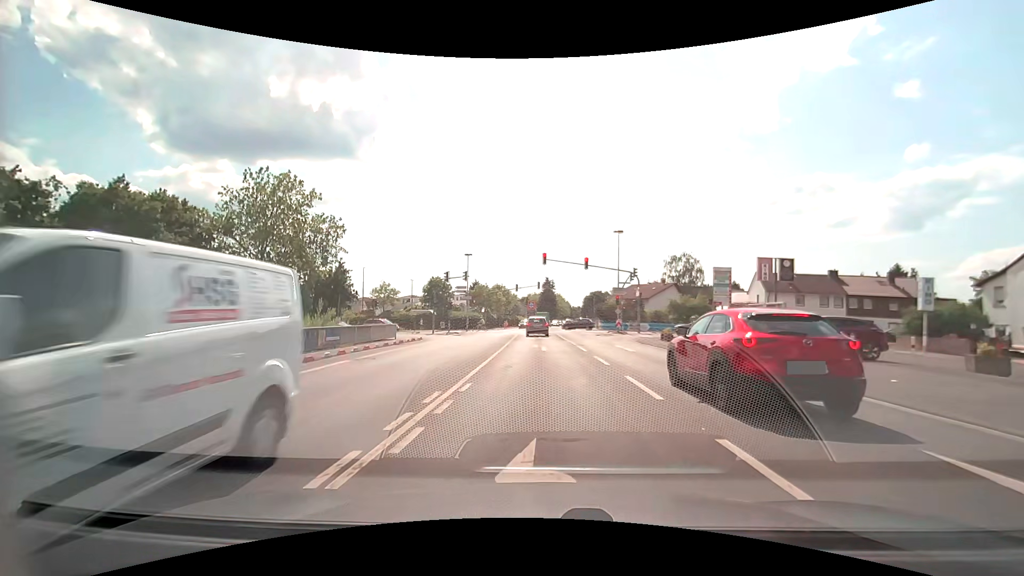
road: secondary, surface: asphalt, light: Day
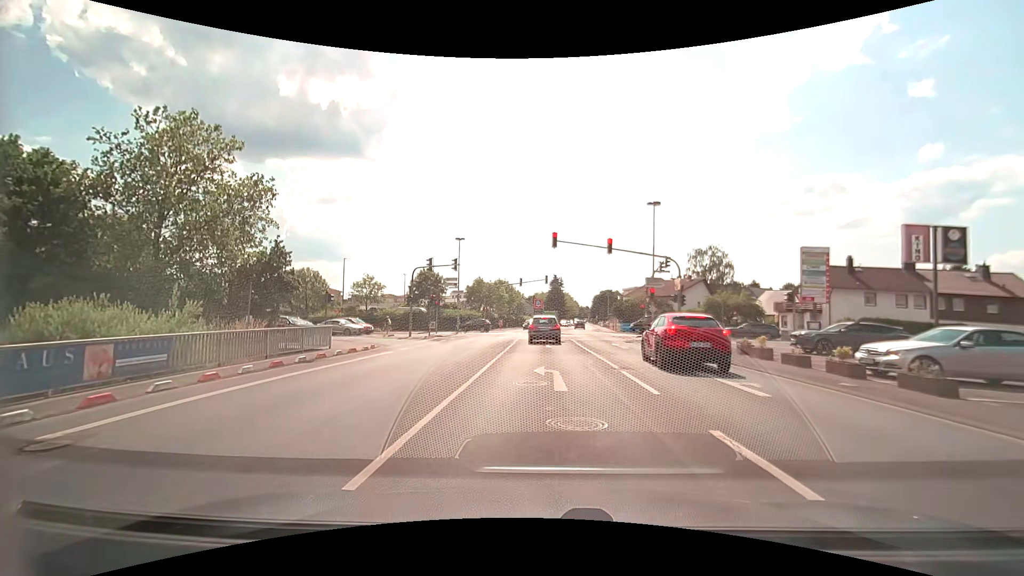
(-0.1, +11.3) m; -1°
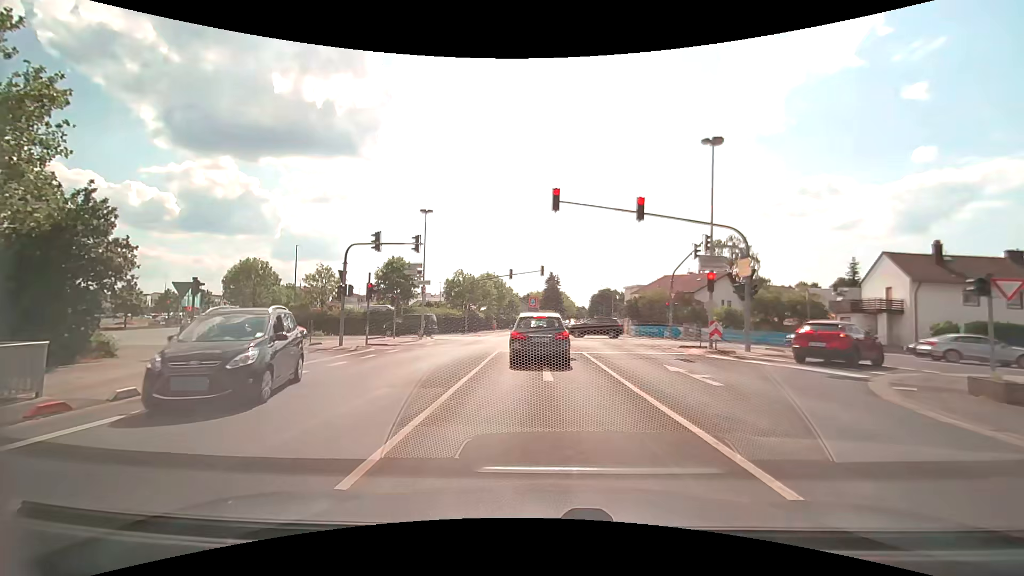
(0.0, +12.4) m; 0°
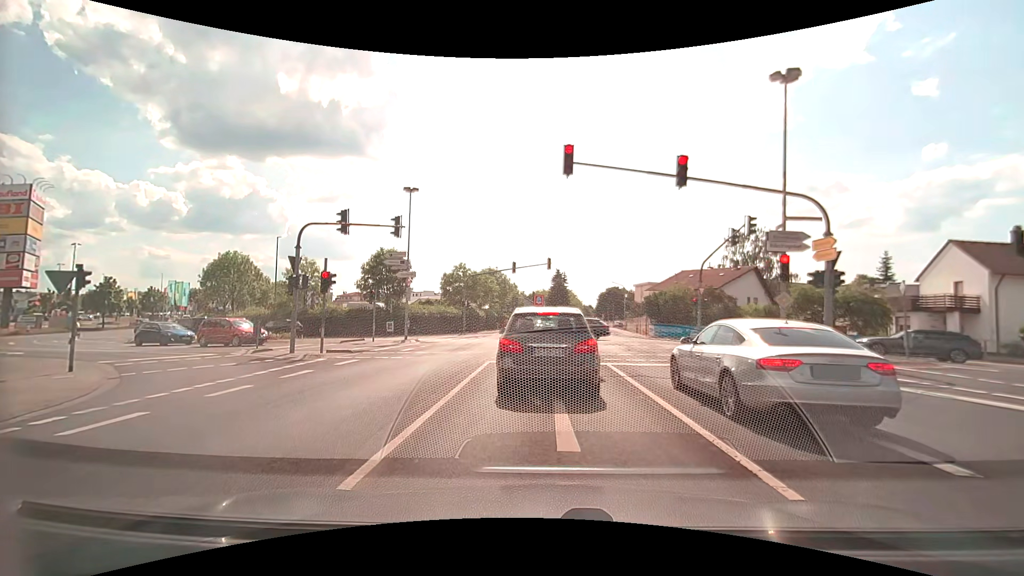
(0.0, +5.7) m; -1°
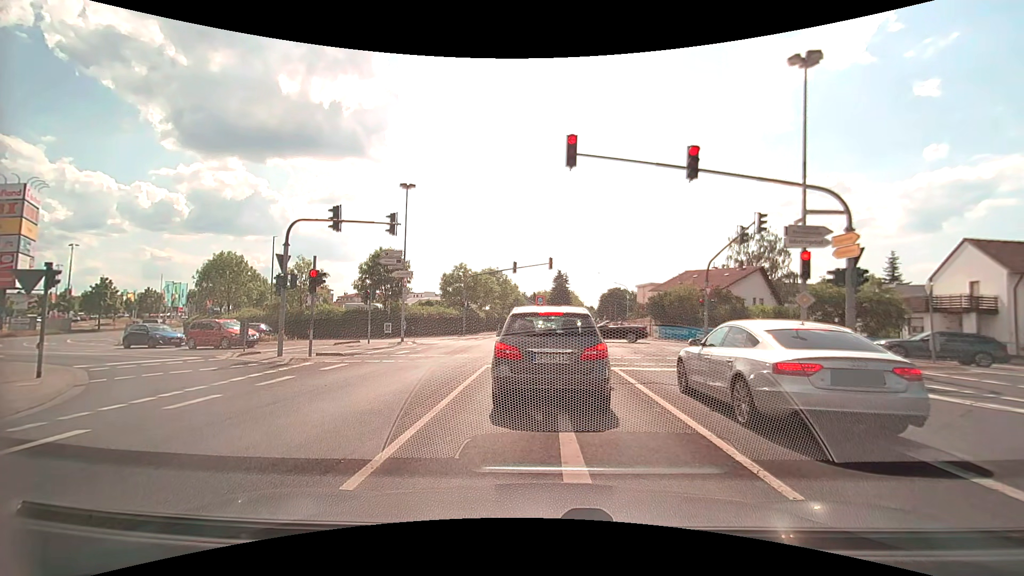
(0.0, +1.1) m; 0°
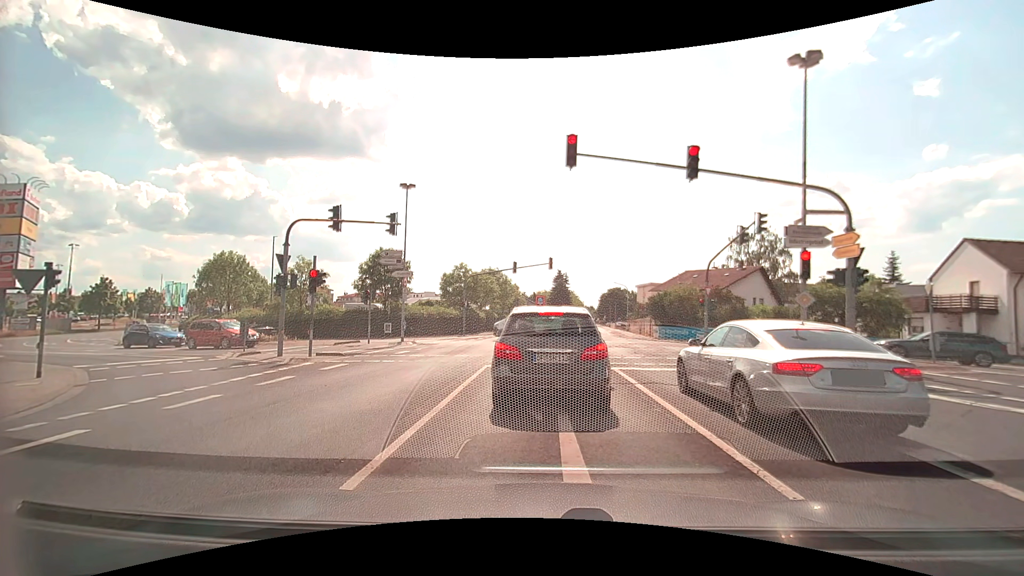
(0.0, 0.0) m; 0°
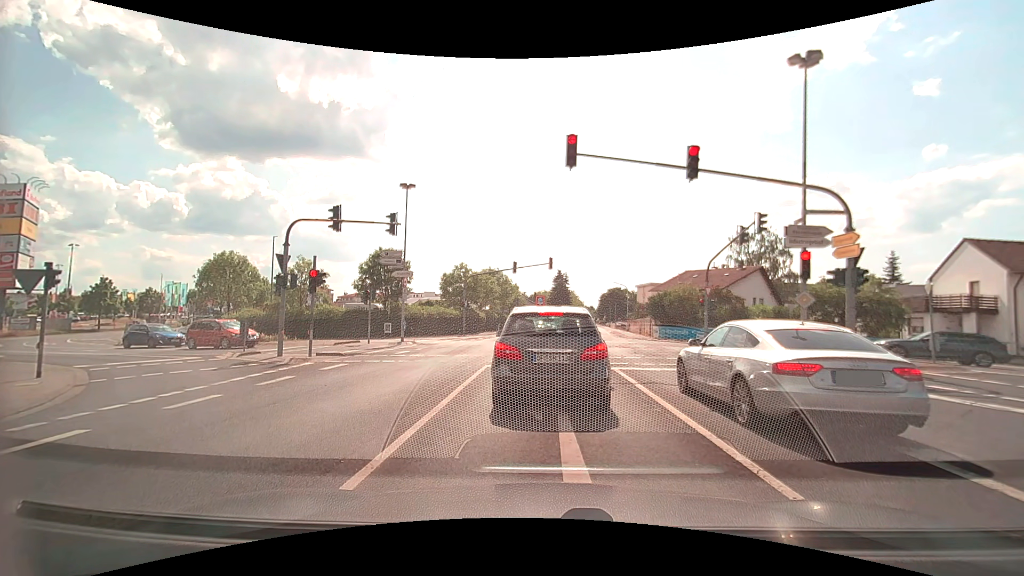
(0.0, 0.0) m; 0°
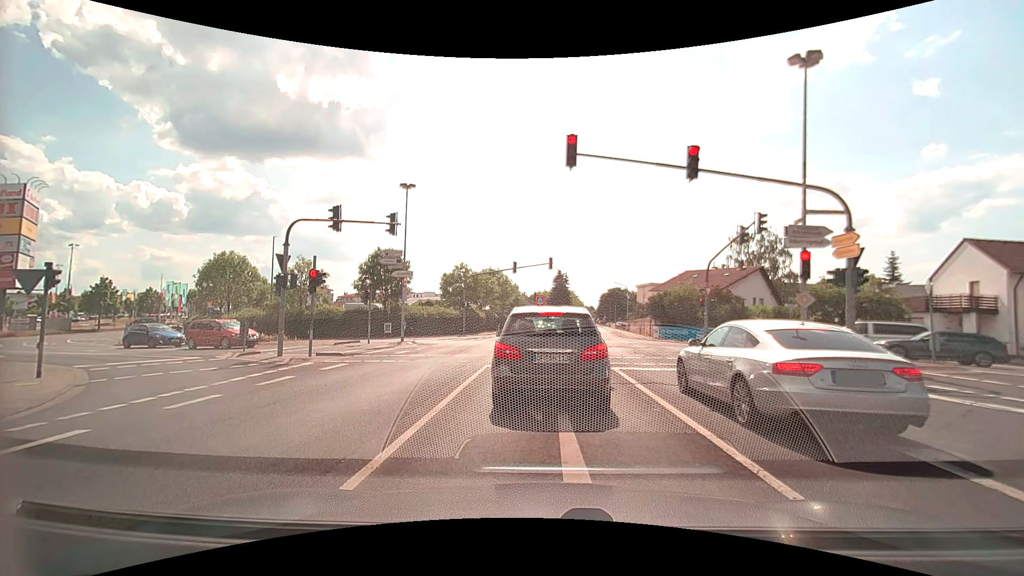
(0.0, 0.0) m; 0°
(0, +10) (0, +20) (-1, +30) (-7, +37) (-17, +40) (-26, +43) (-36, +47) (-44, +53) (-49, +61) (-52, +71) m
